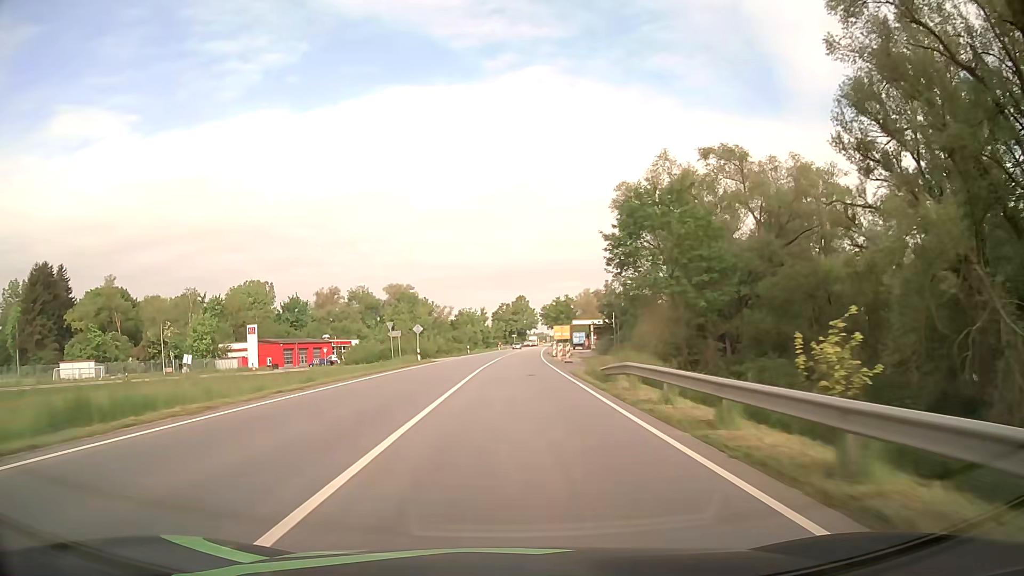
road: primary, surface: asphalt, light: Day
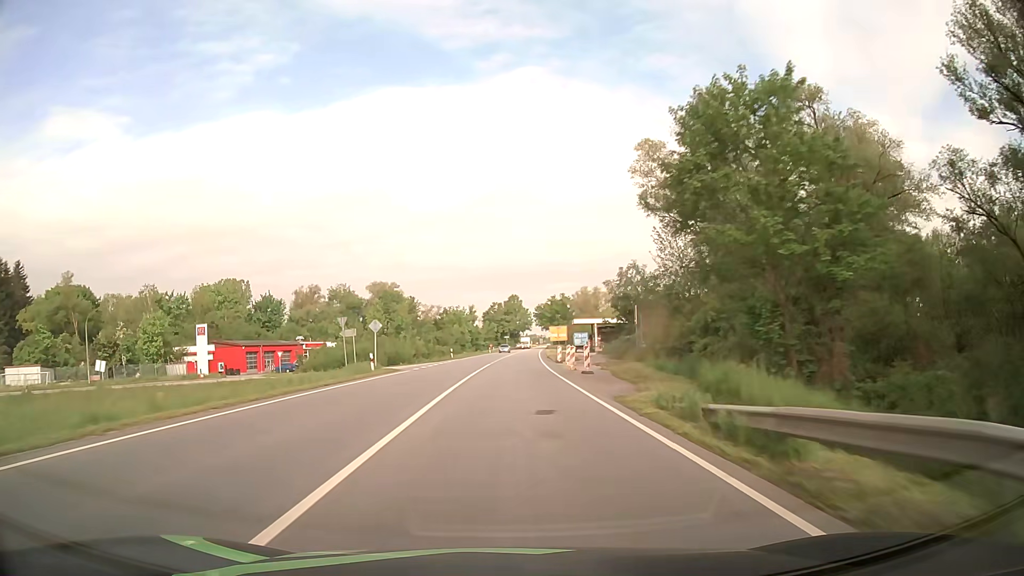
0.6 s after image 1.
(+0.1, +14.6) m; +1°
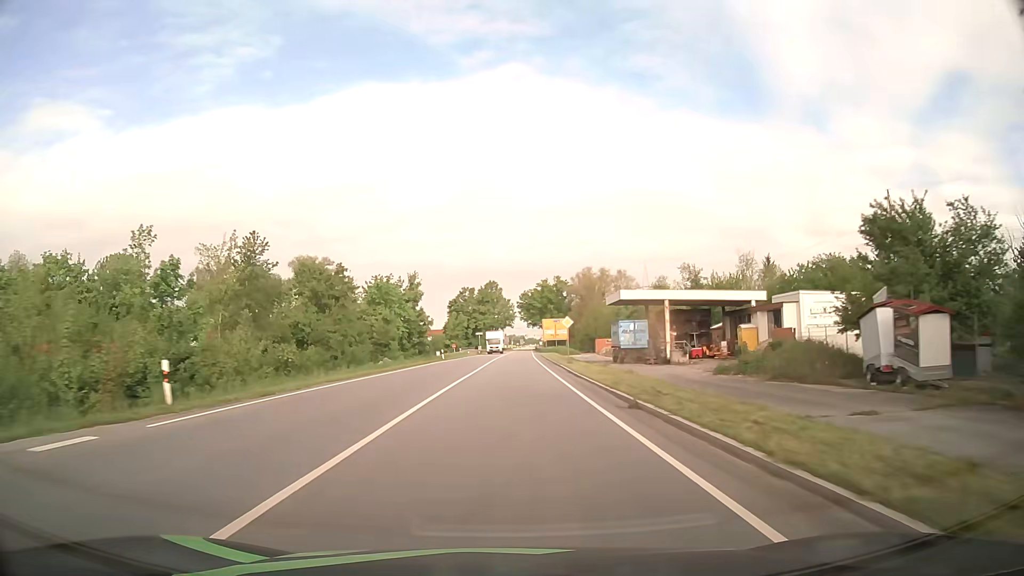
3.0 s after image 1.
(+1.1, +56.0) m; +2°
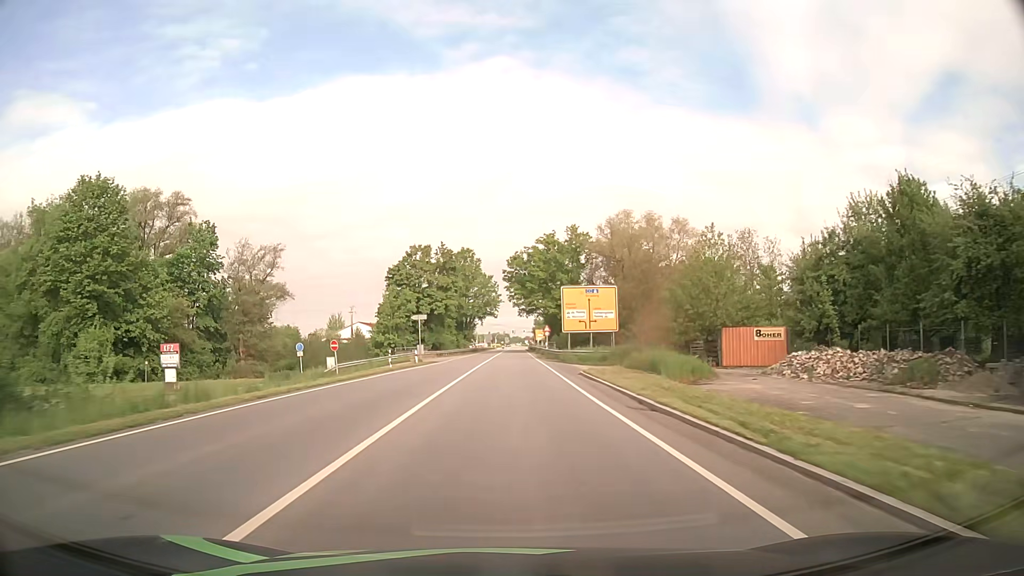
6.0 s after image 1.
(+1.0, +64.5) m; +1°
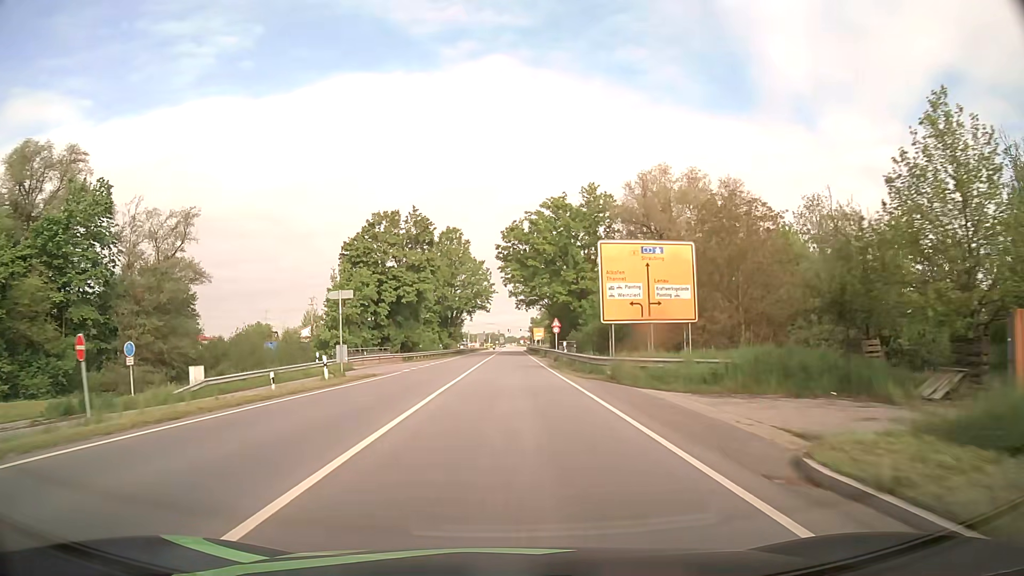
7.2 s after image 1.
(+0.1, +23.5) m; 0°
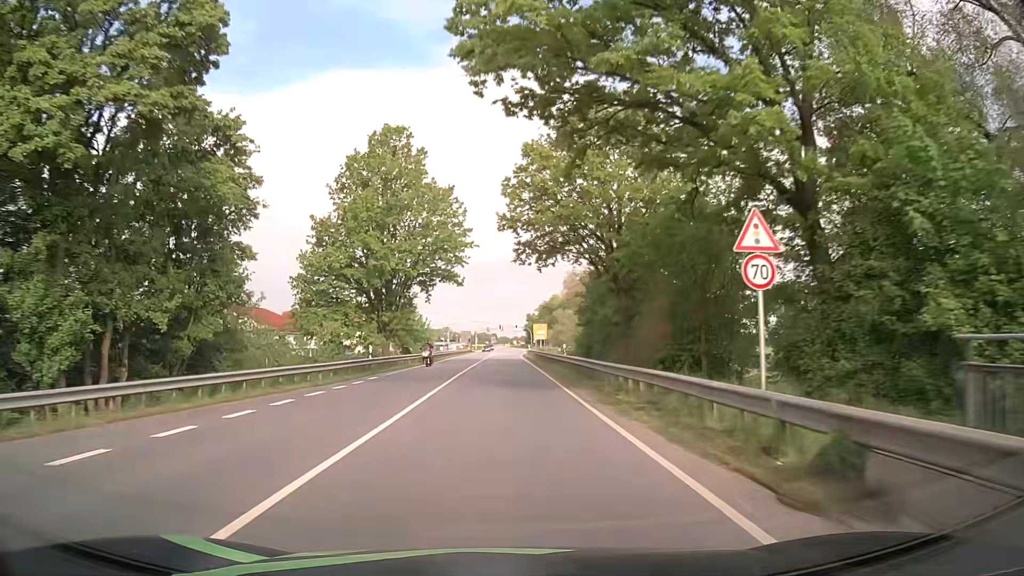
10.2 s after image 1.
(+0.5, +52.6) m; +1°
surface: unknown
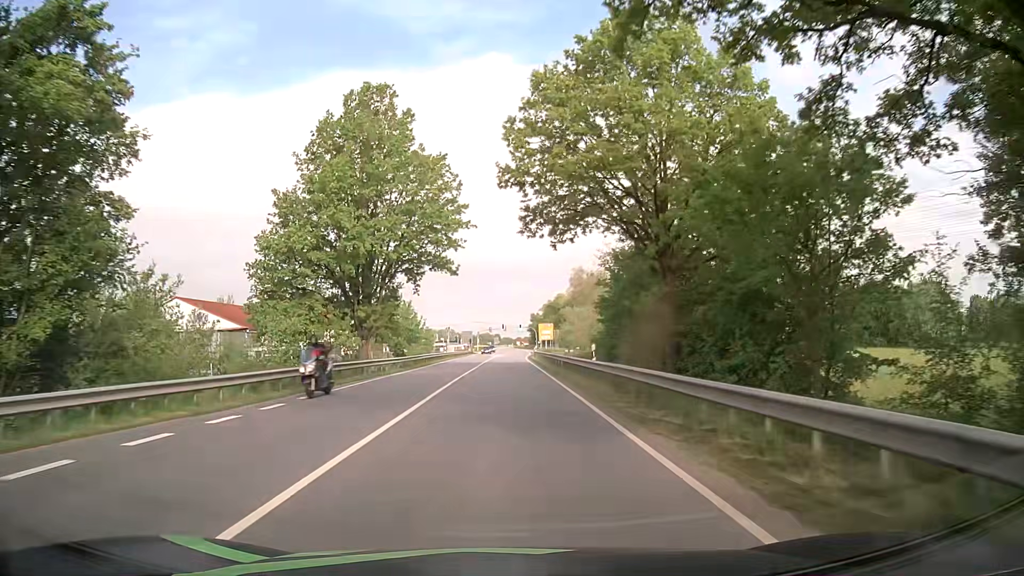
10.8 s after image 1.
(0.0, +10.1) m; 0°
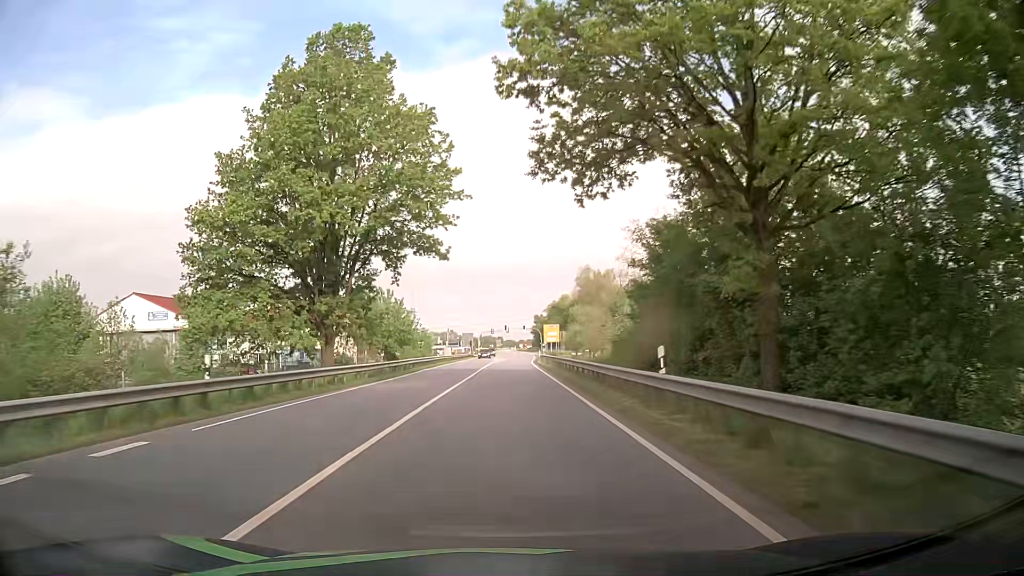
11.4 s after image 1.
(0.0, +10.1) m; +1°
(0, +10) (0, +20) (0, +30) (0, +40) (0, +50) (0, +60) (0, +70) (0, +80) (0, +90) (+1, +100) m
